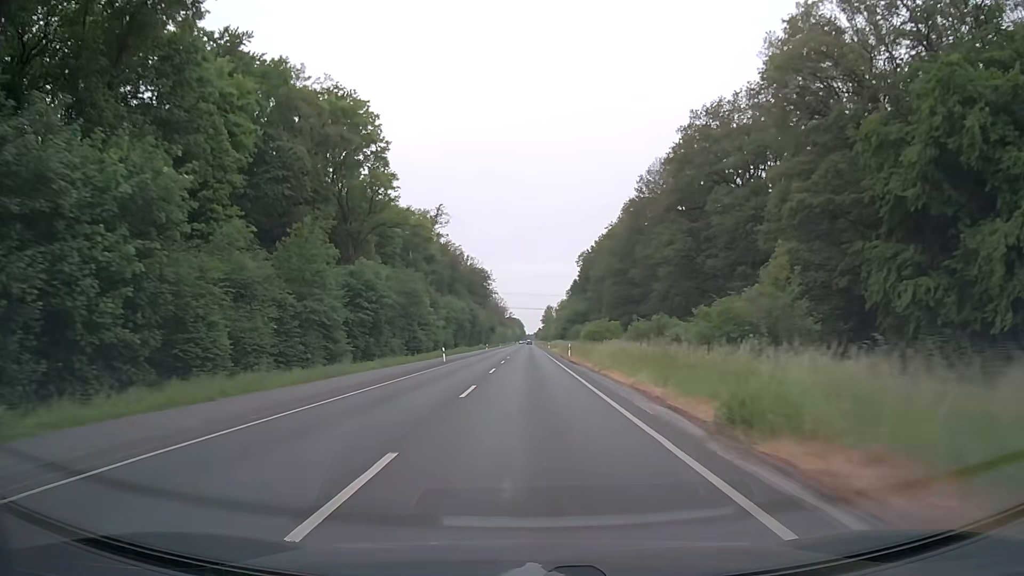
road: secondary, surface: asphalt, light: Day
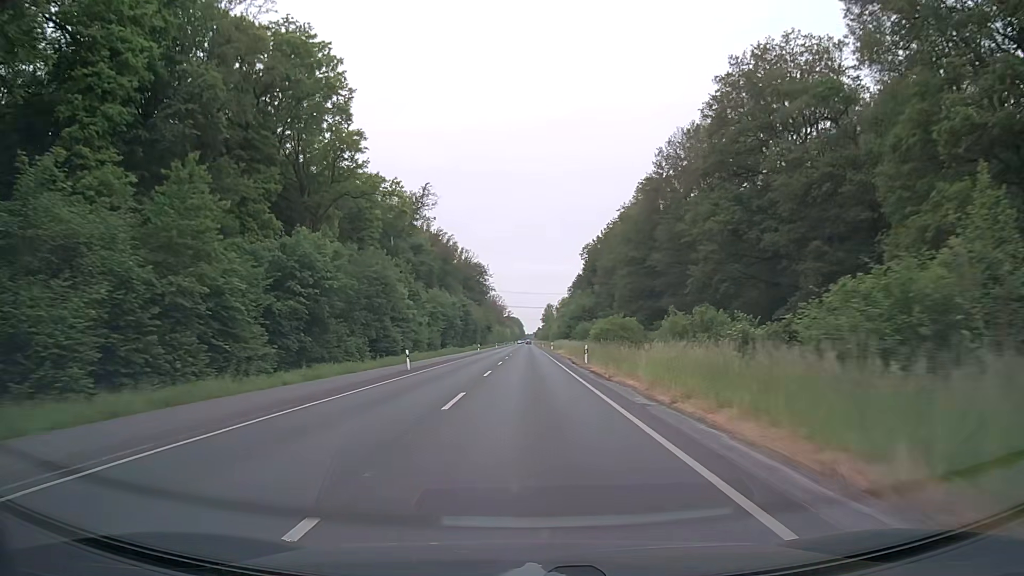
(0.0, +15.2) m; 0°
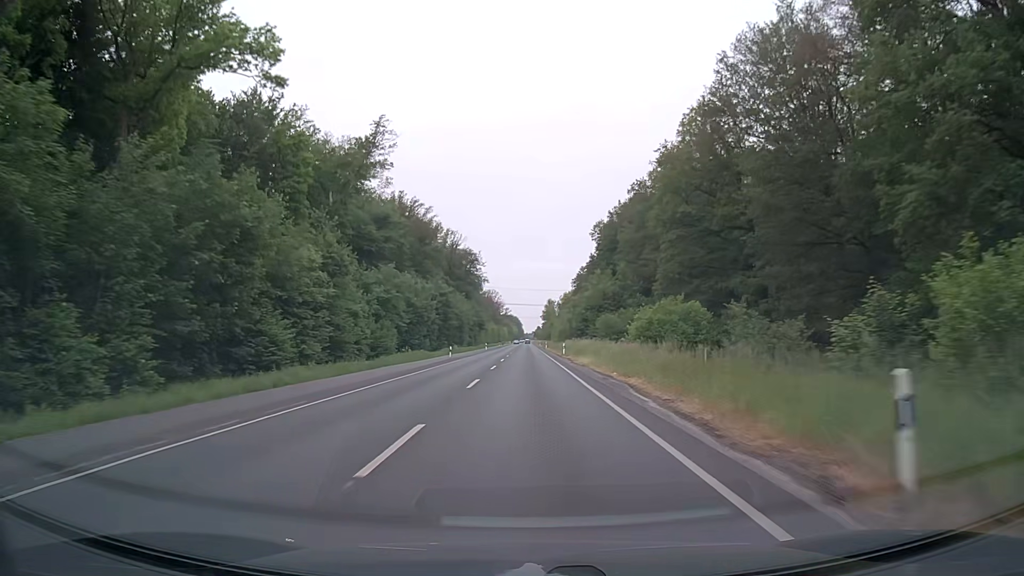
(0.0, +30.6) m; 0°
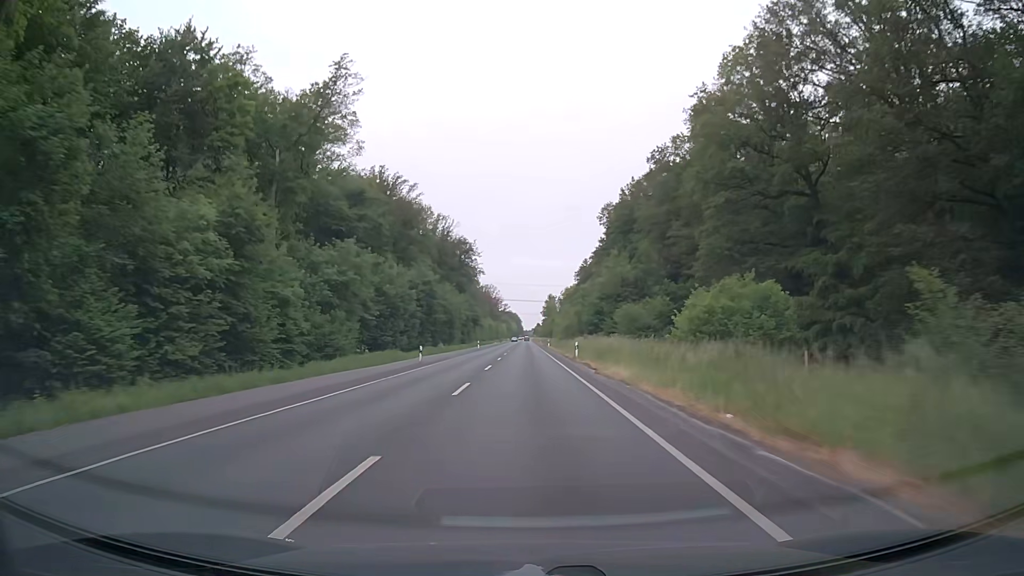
(0.0, +15.2) m; 0°
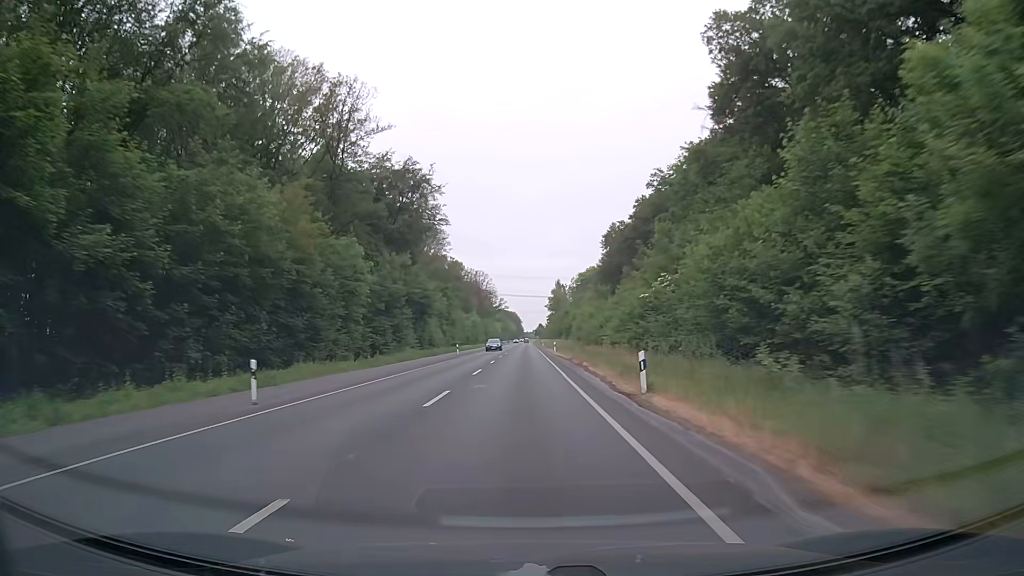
(0.0, +74.6) m; 0°
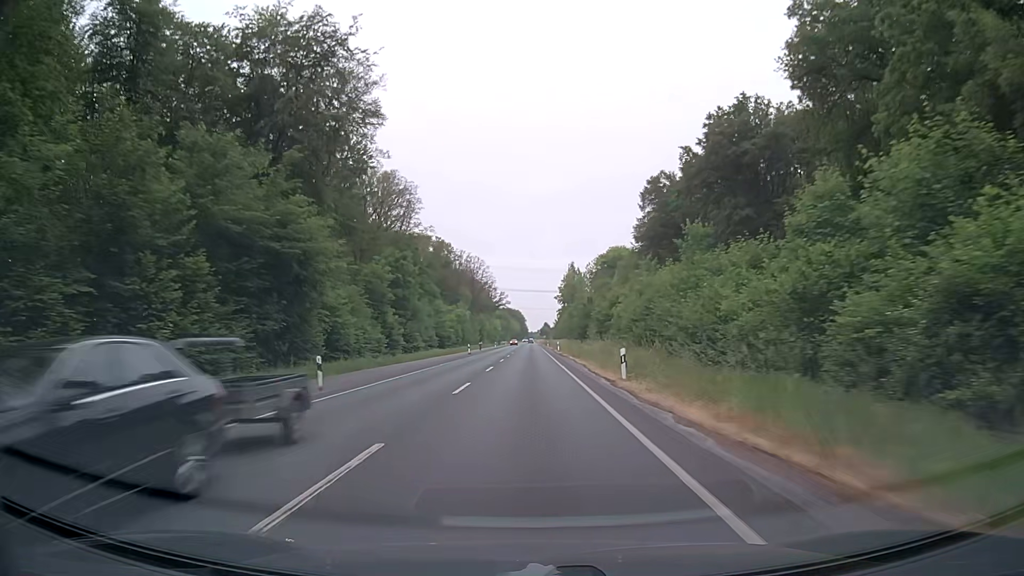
(-0.2, +45.1) m; 0°
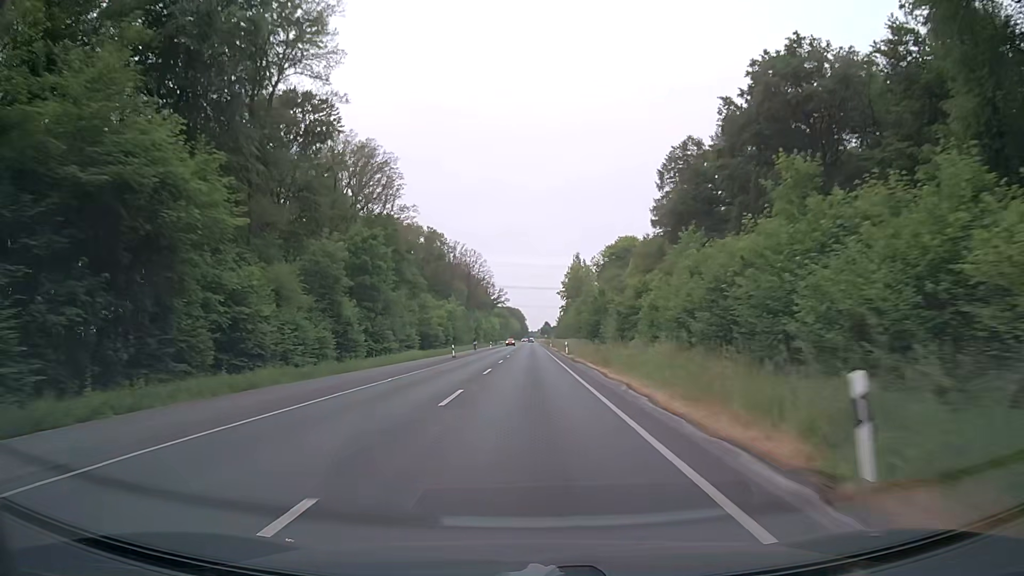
(0.0, +15.1) m; 0°
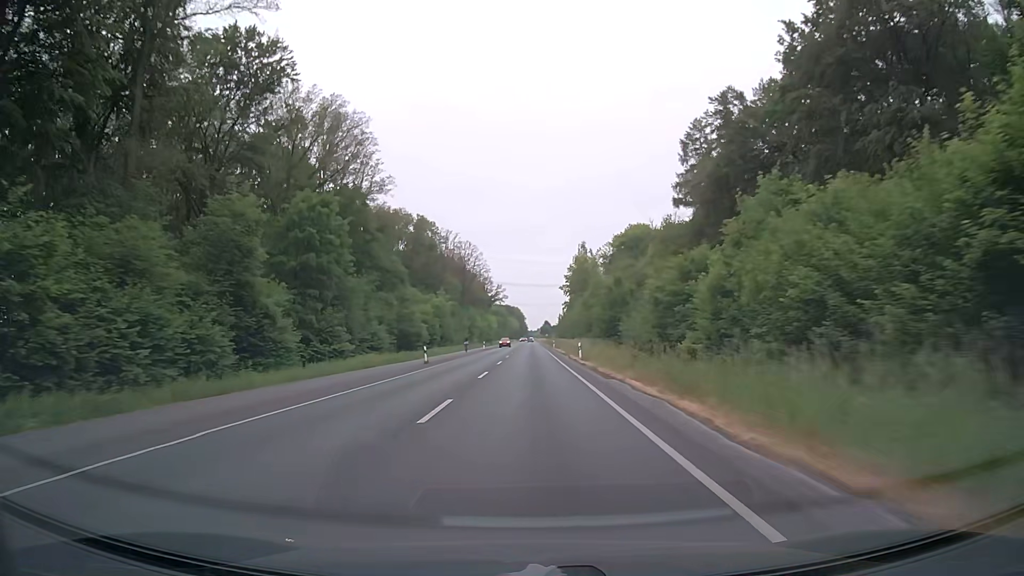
(0.0, +15.0) m; 0°
(0, +10) (0, +20) (0, +30) (0, +40) (0, +50) (0, +60) (0, +70) (0, +80) (0, +90) (0, +100) m
